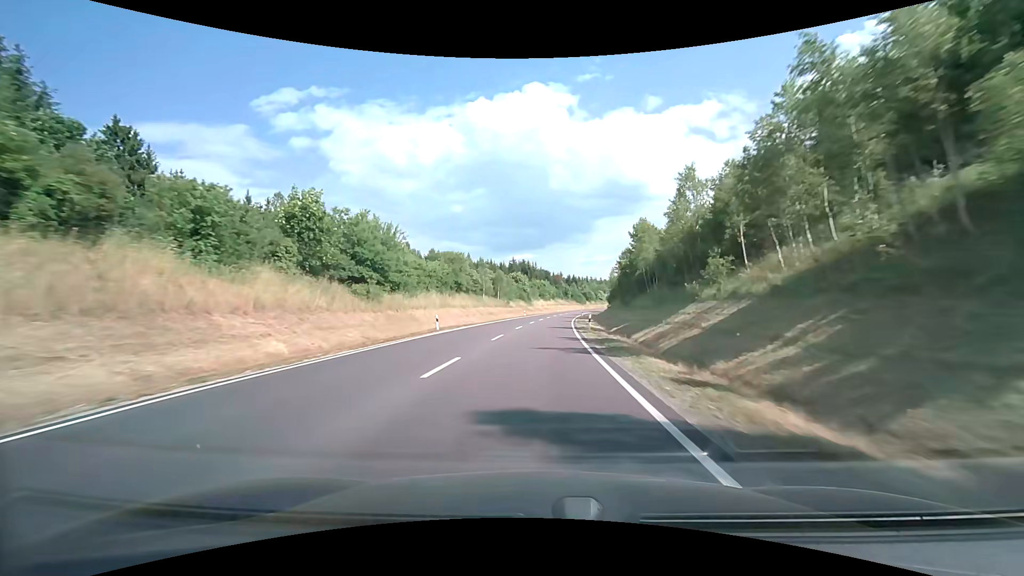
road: primary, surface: asphalt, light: Day
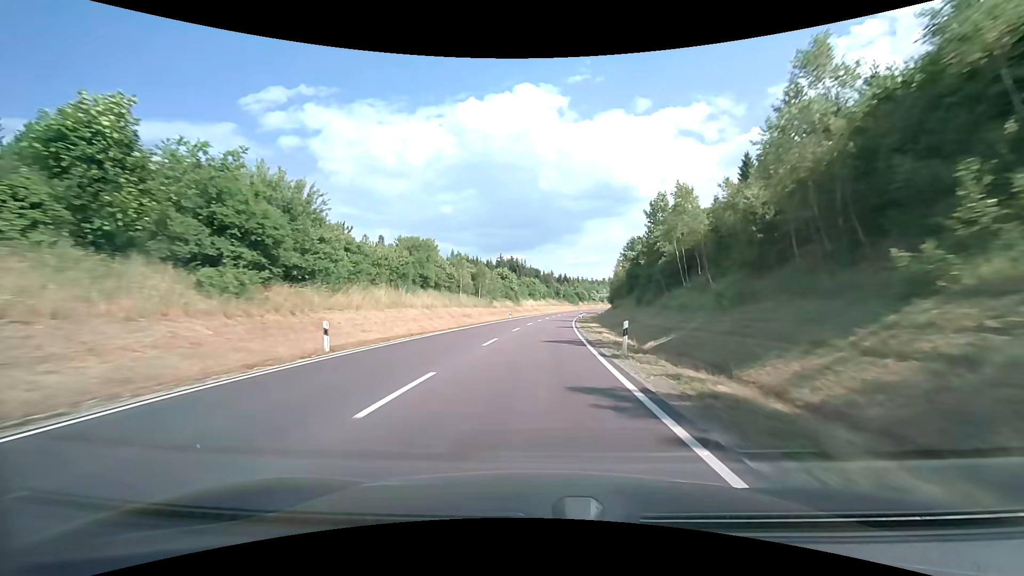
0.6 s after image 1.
(+0.2, +15.3) m; +1°
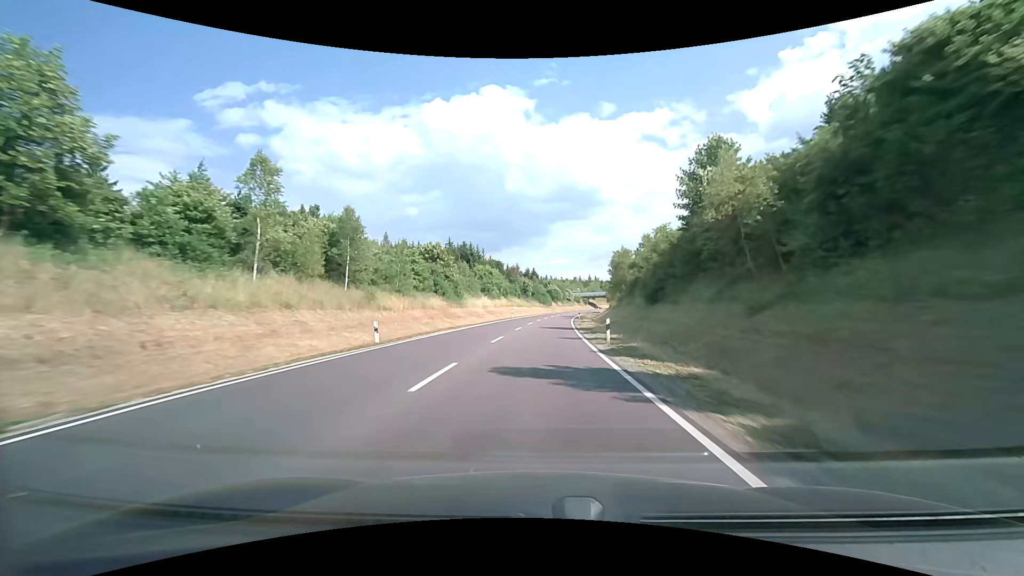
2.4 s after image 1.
(+1.4, +46.1) m; +4°
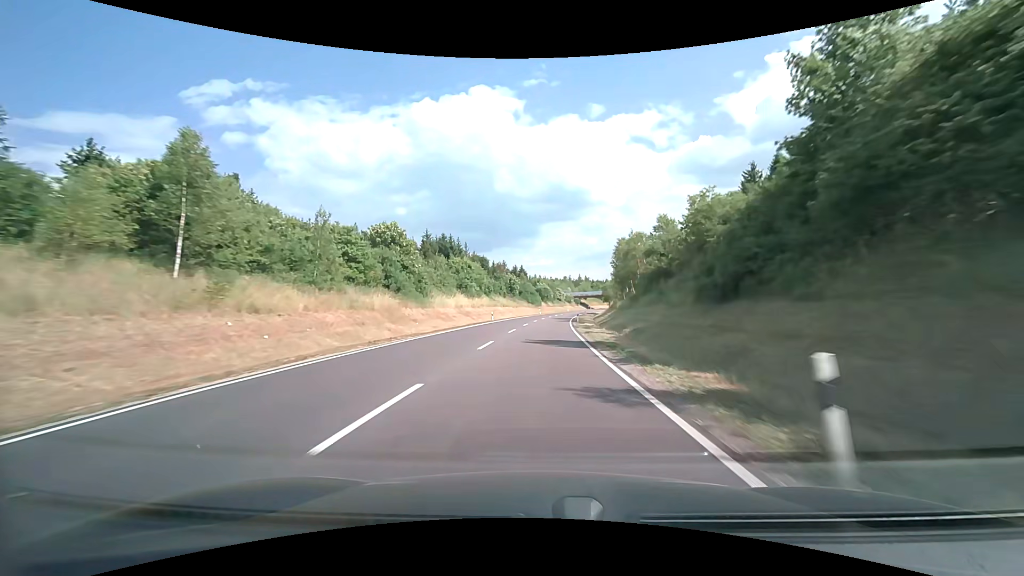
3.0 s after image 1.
(+0.2, +15.4) m; +1°
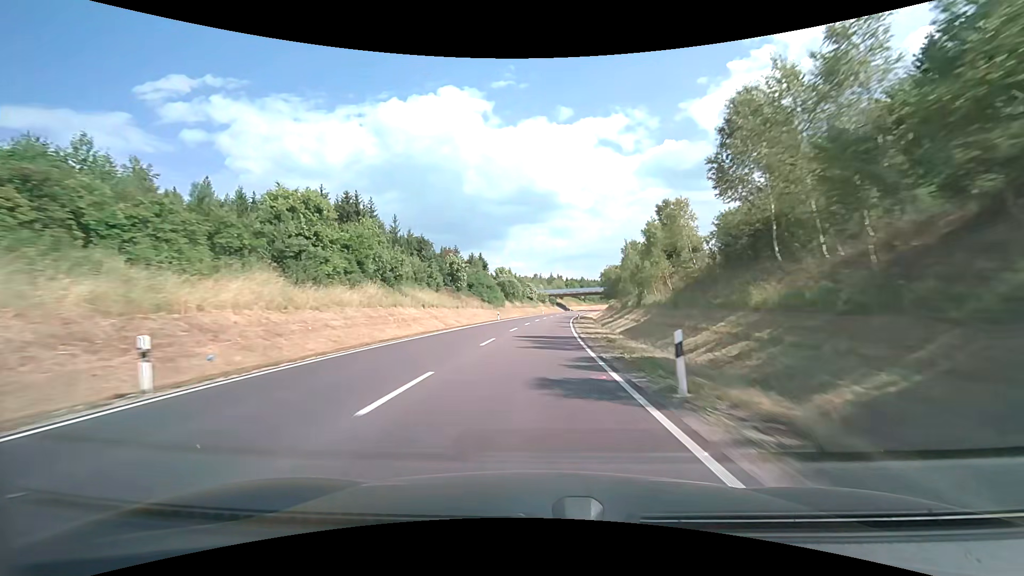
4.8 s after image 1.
(+1.5, +46.4) m; +4°
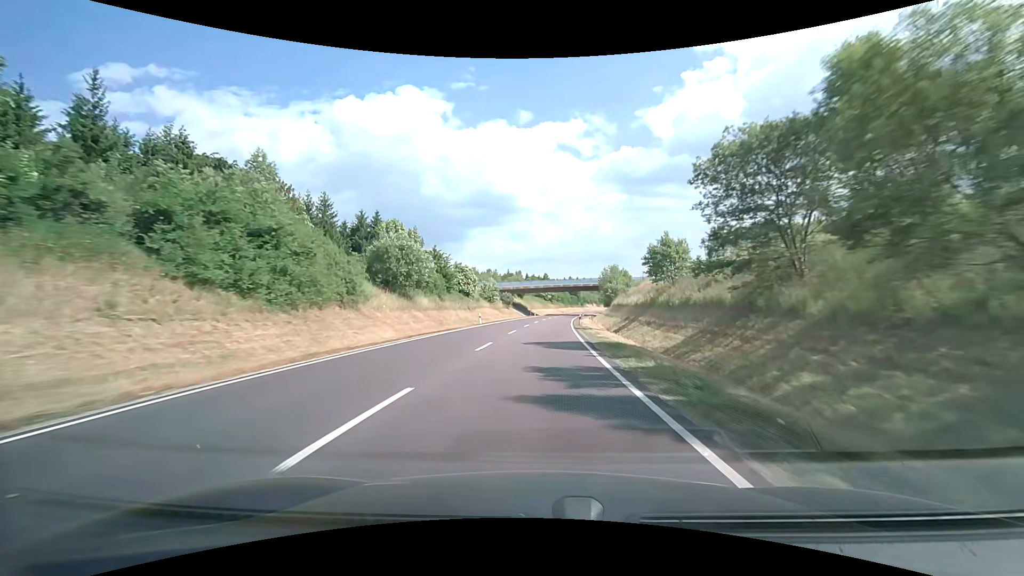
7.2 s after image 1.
(+2.5, +62.1) m; +5°
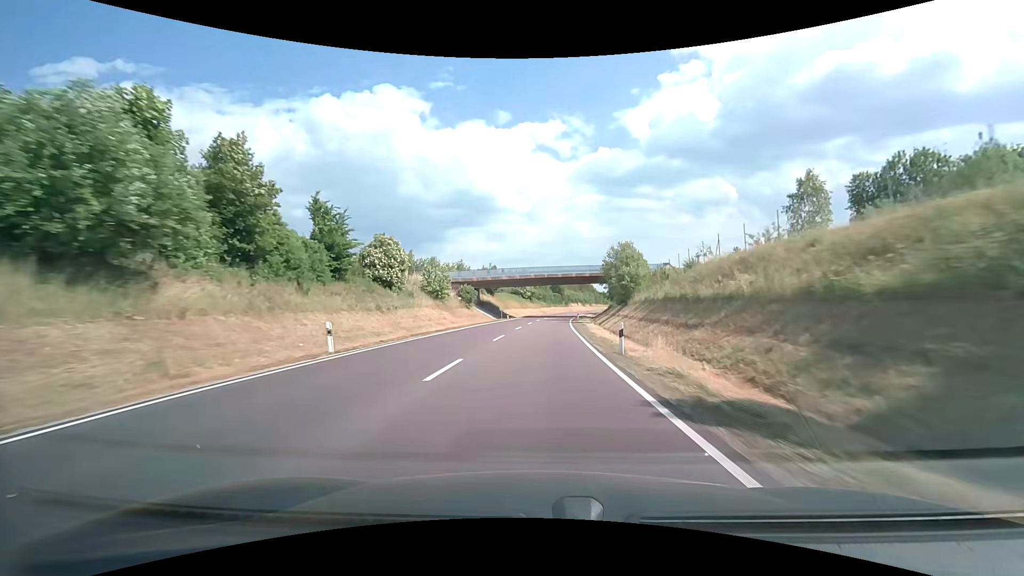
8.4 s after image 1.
(+0.7, +31.1) m; +3°
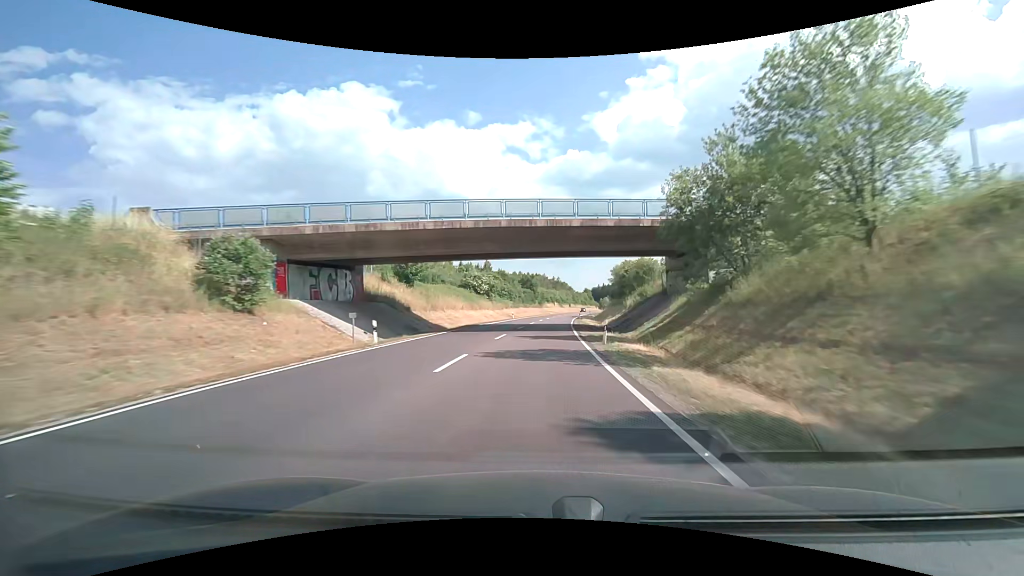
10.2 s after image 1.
(+1.4, +46.7) m; +3°
(0, +10) (0, +20) (+1, +30) (+1, +40) (+2, +50) (+2, +60) (+3, +70) (+4, +80) (+5, +90) (+7, +100) m
